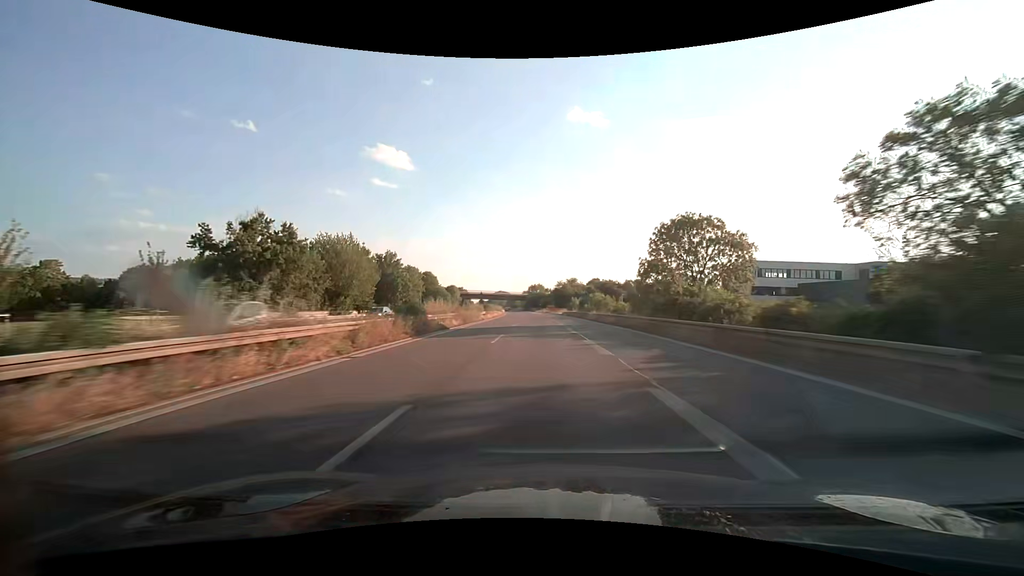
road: trunk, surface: asphalt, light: Day
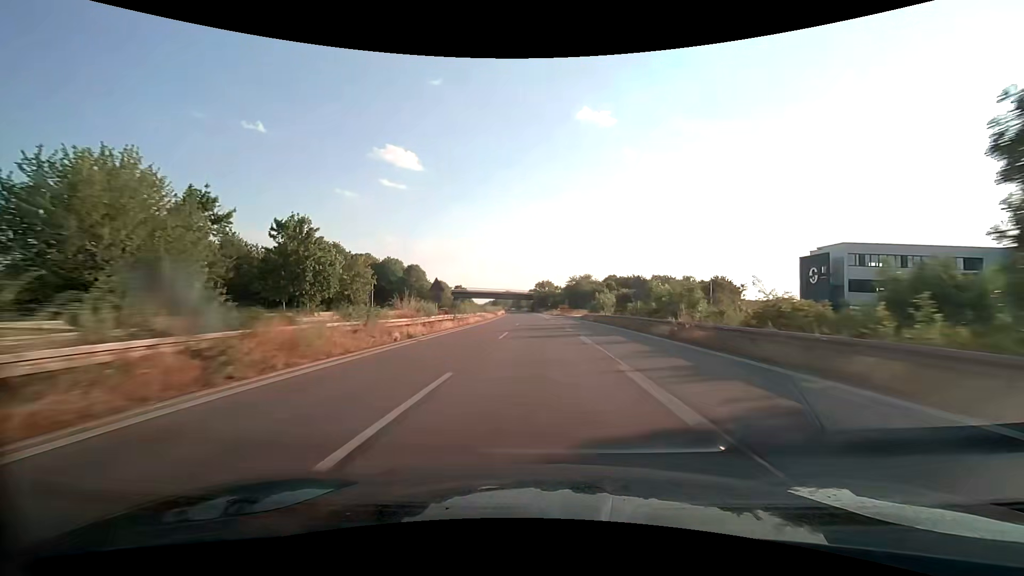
(-0.3, +32.7) m; -1°
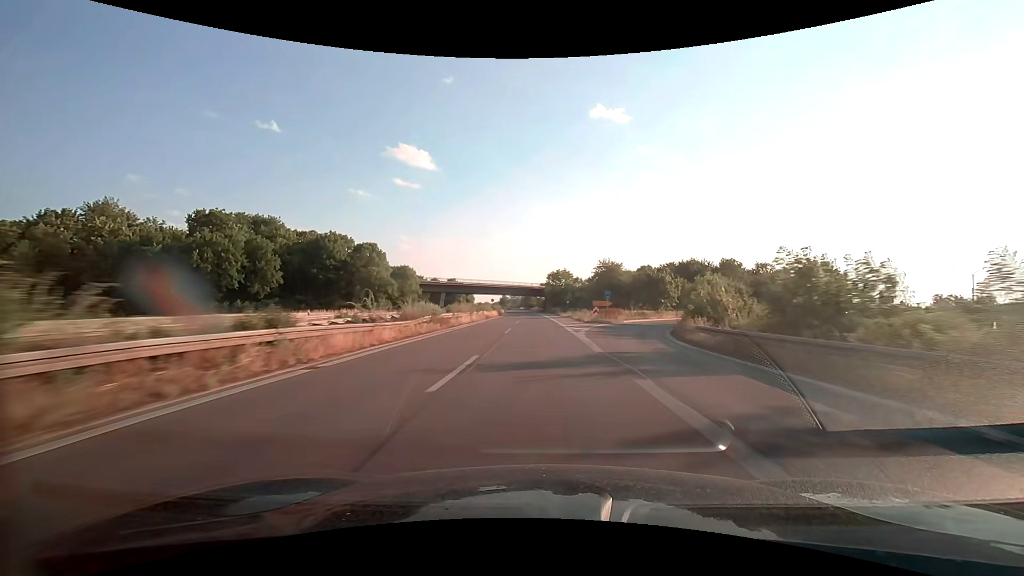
(-0.7, +50.4) m; -2°
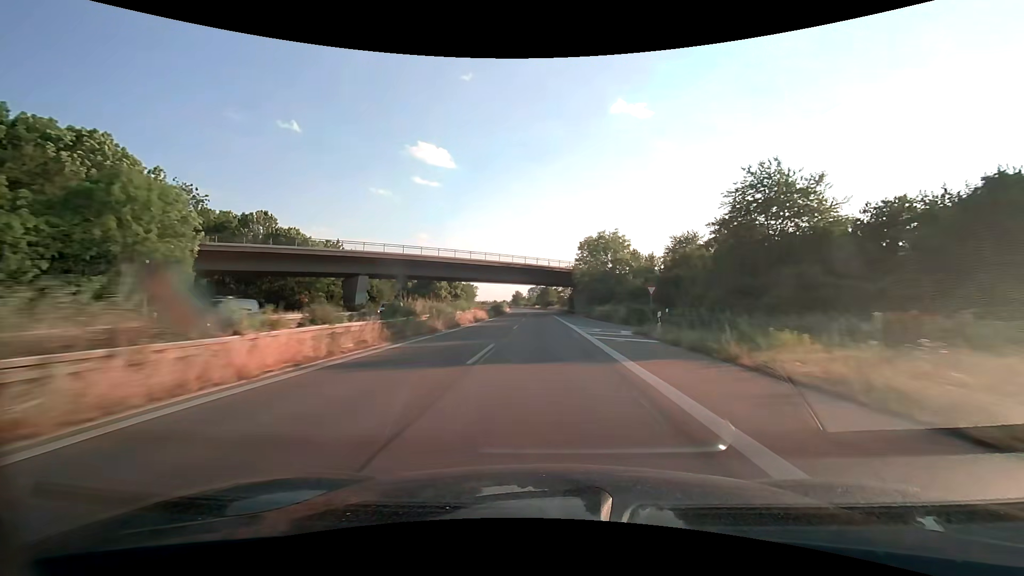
(-1.2, +68.4) m; -2°
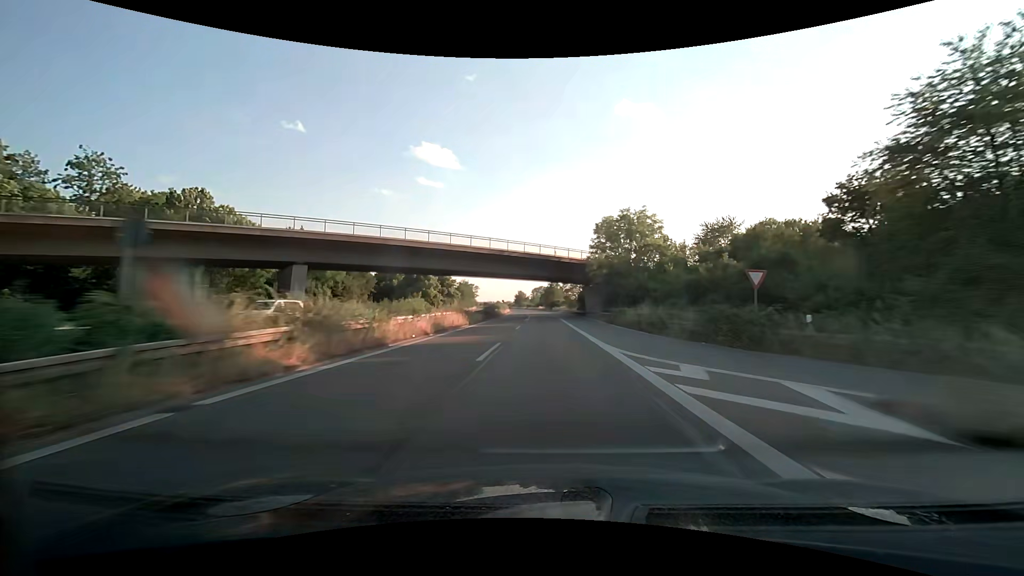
(-0.1, +17.2) m; -1°
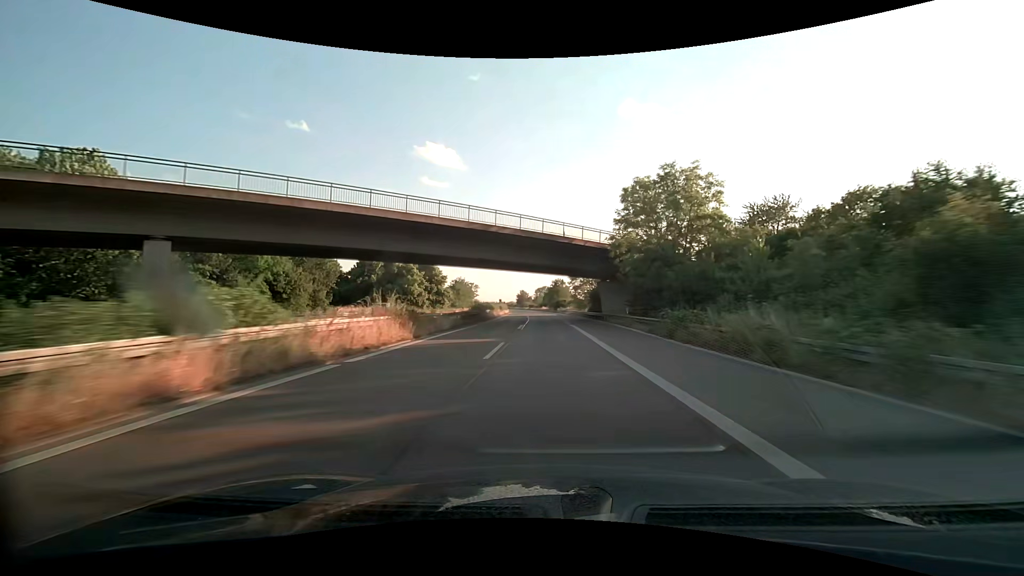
(-0.1, +17.3) m; -1°
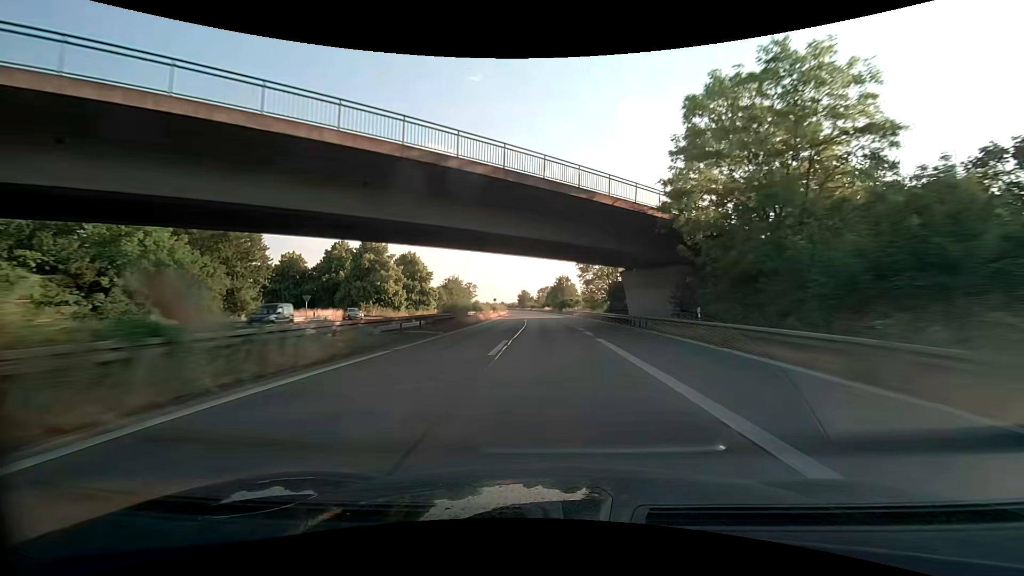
(0.0, +17.3) m; 0°
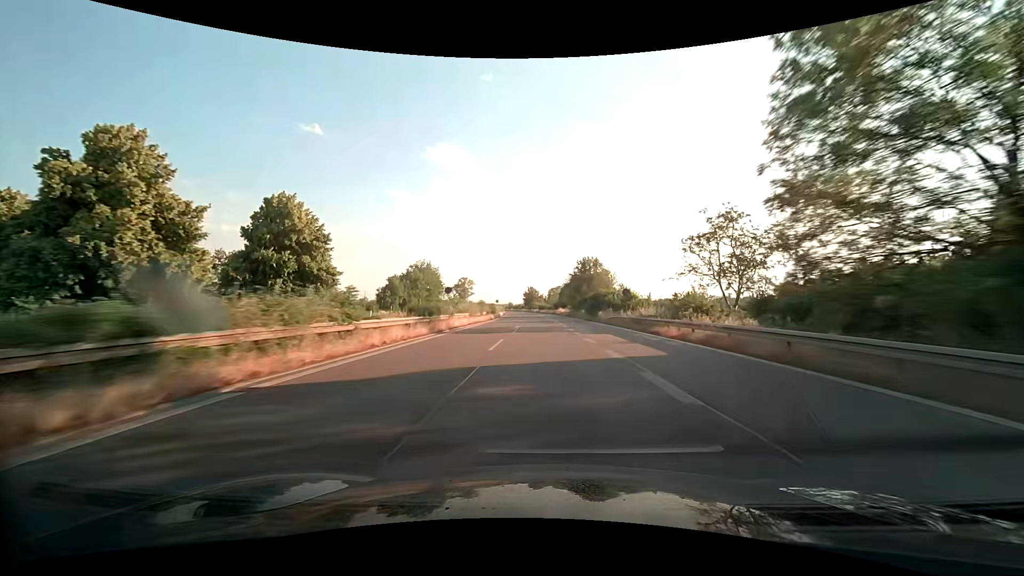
(-0.5, +52.0) m; -1°
(0, +10) (0, +20) (0, +30) (0, +40) (-1, +50) (-1, +60) (-1, +70) (-2, +80) (-2, +90) (-3, +100) m
